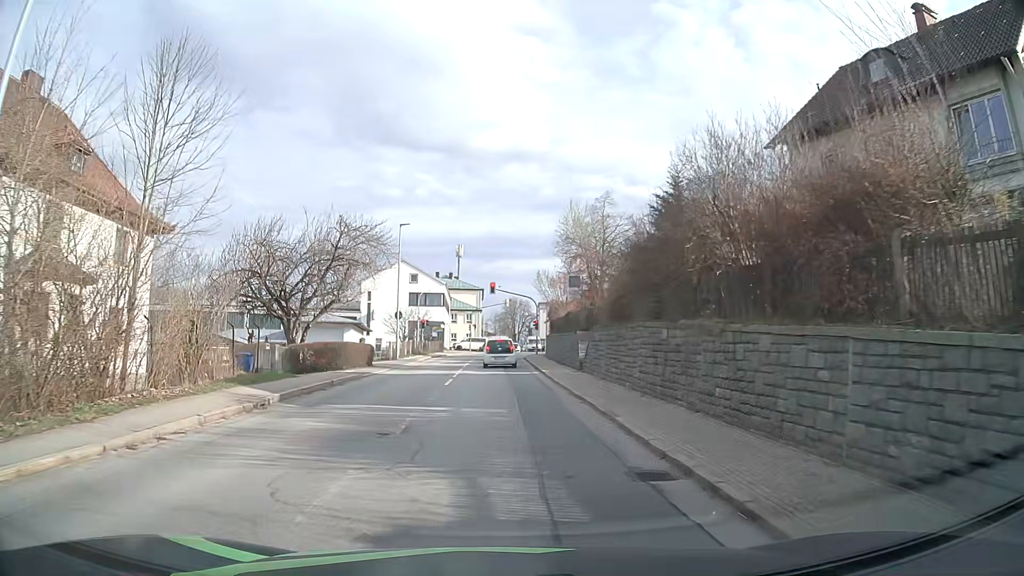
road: tertiary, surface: asphalt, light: Day
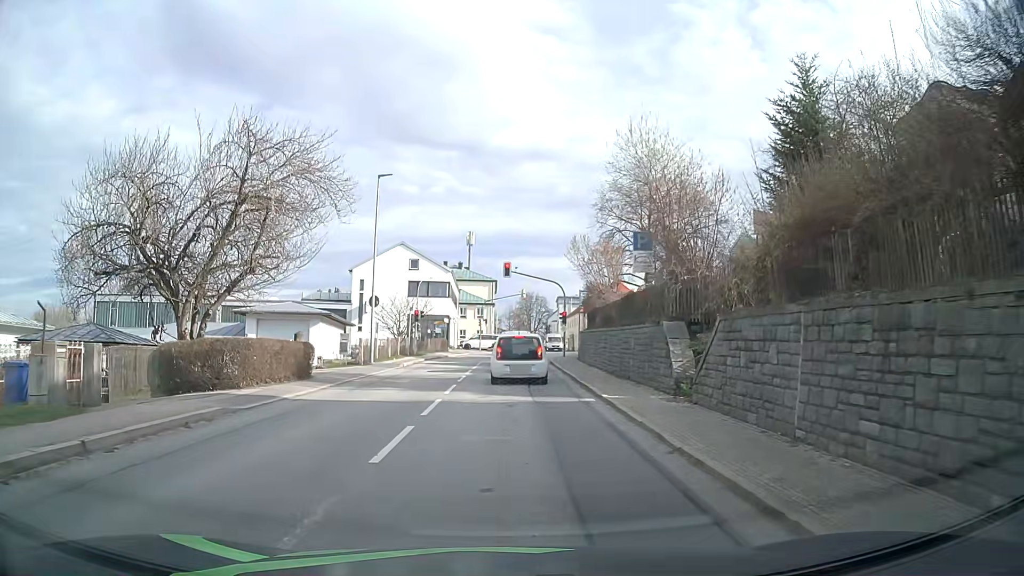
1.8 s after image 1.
(-0.2, +13.3) m; -1°
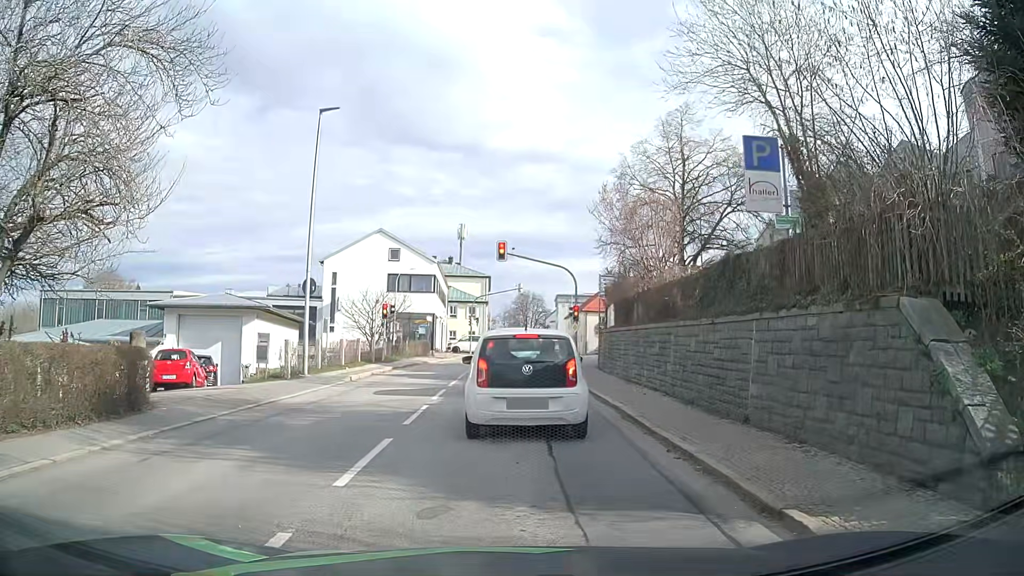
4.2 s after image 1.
(-0.1, +9.9) m; +2°
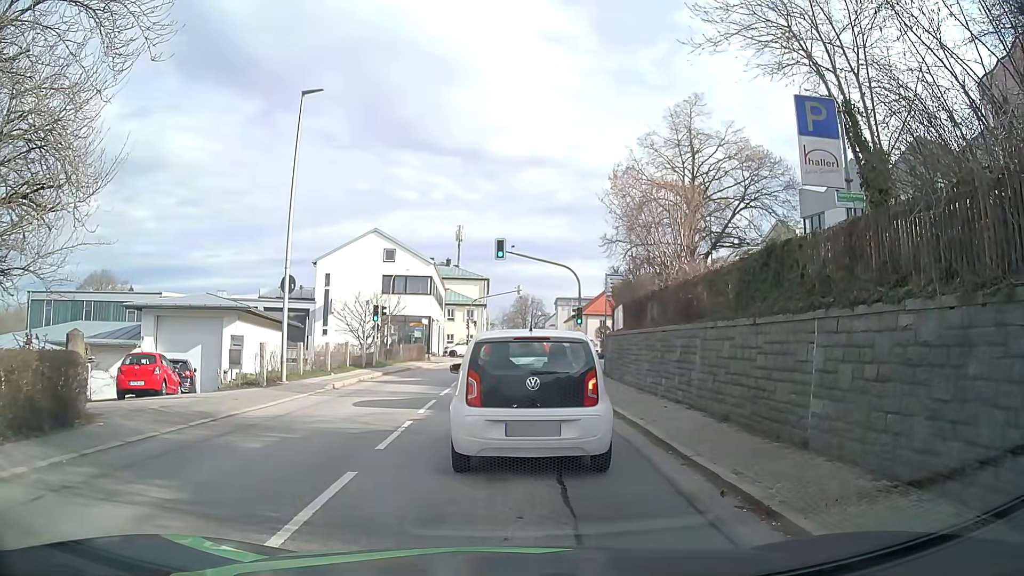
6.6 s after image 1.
(-0.1, +2.0) m; -1°
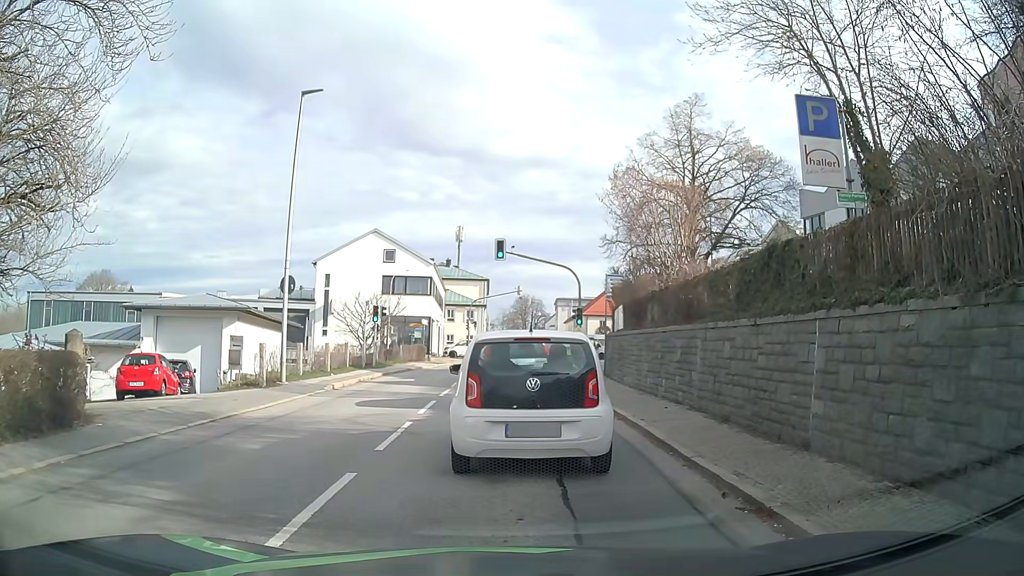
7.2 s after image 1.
(0.0, 0.0) m; 0°
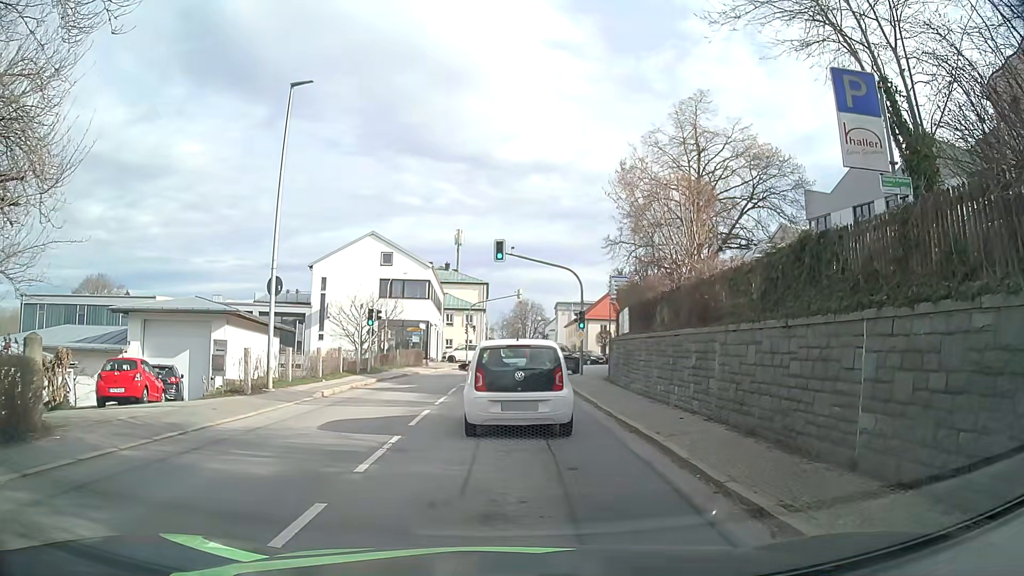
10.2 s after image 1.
(0.0, +1.3) m; -1°
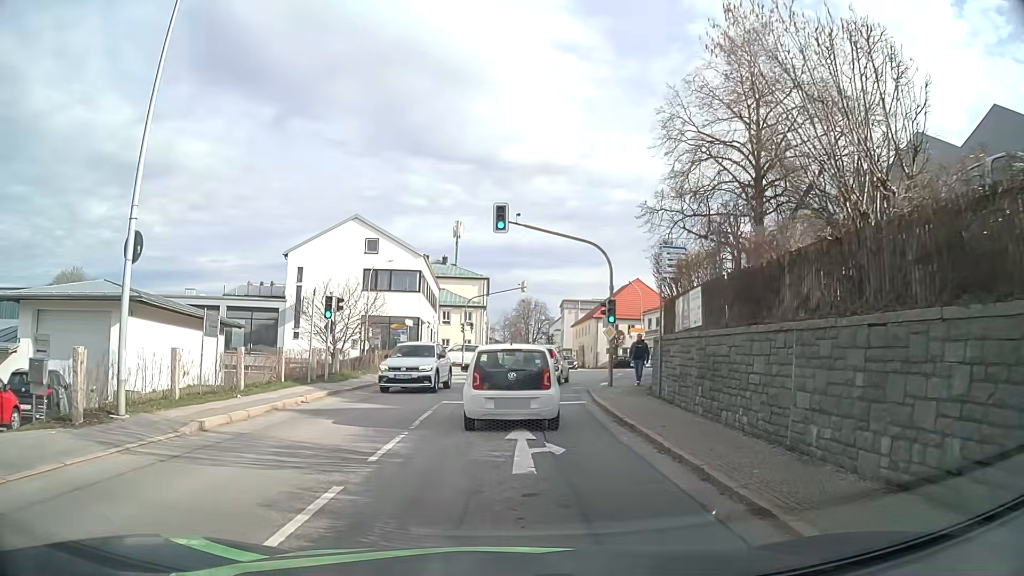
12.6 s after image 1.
(-0.1, +8.5) m; -1°
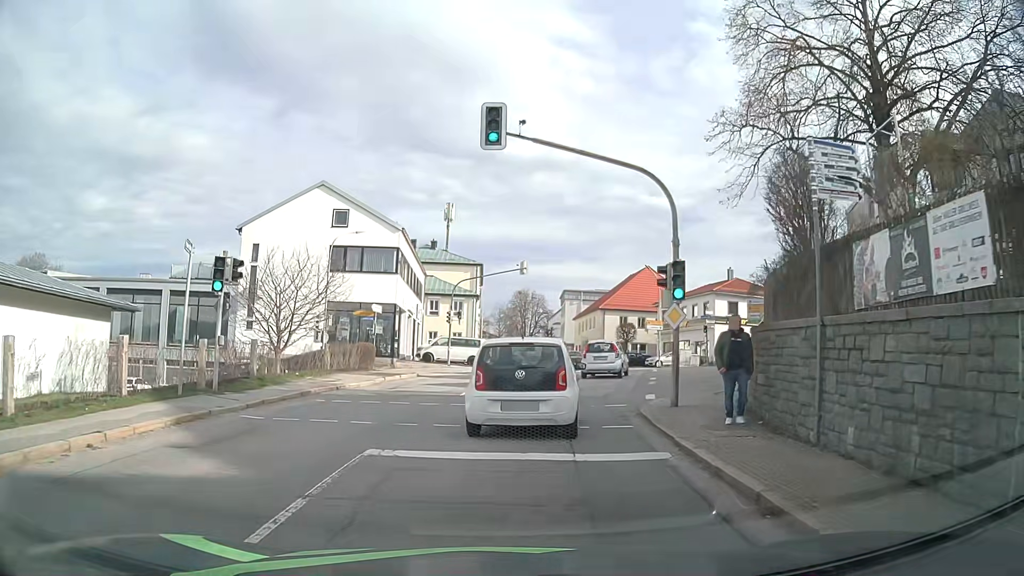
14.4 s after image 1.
(+0.1, +9.4) m; +1°
